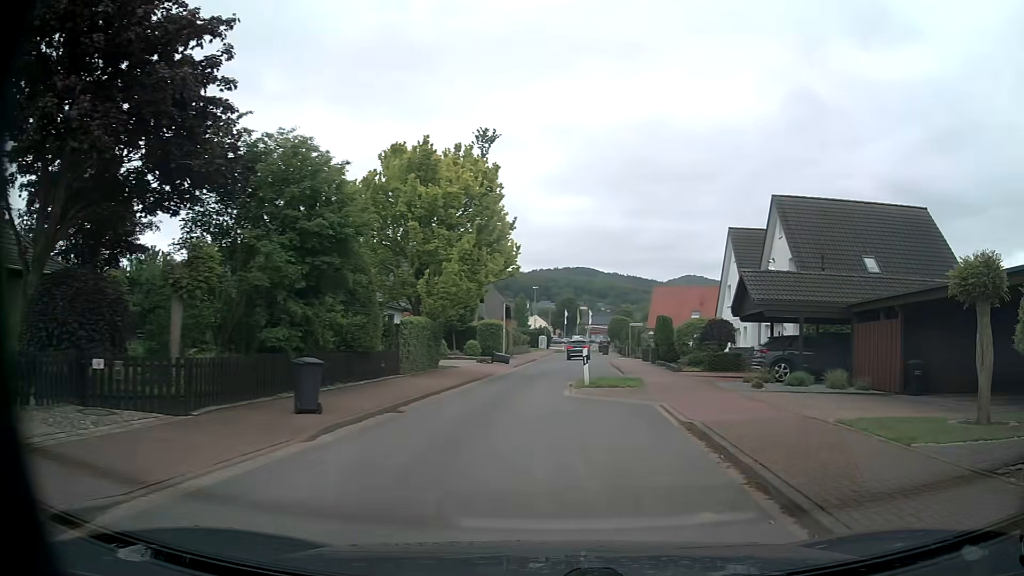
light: Day
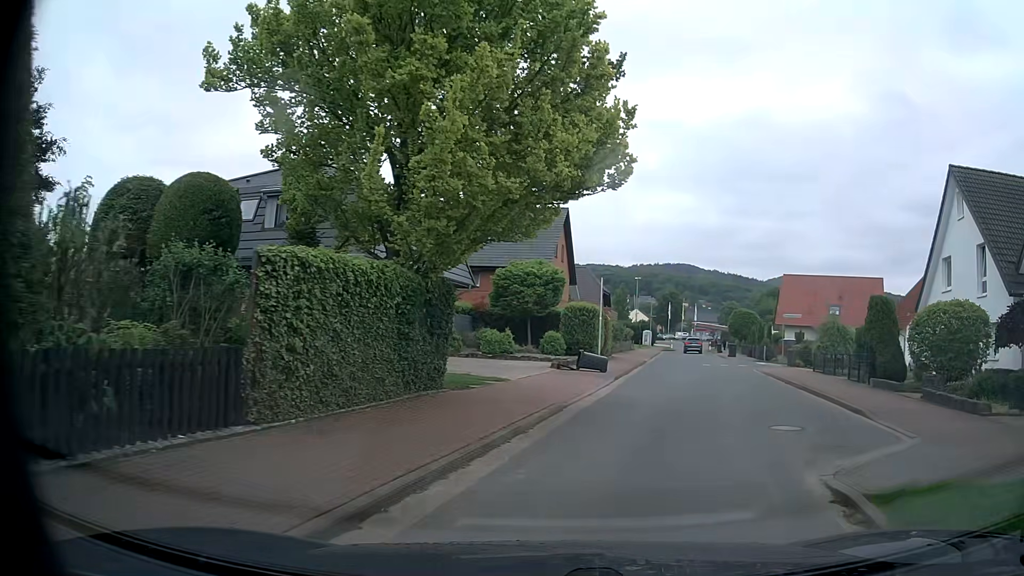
(-0.4, +16.6) m; -7°
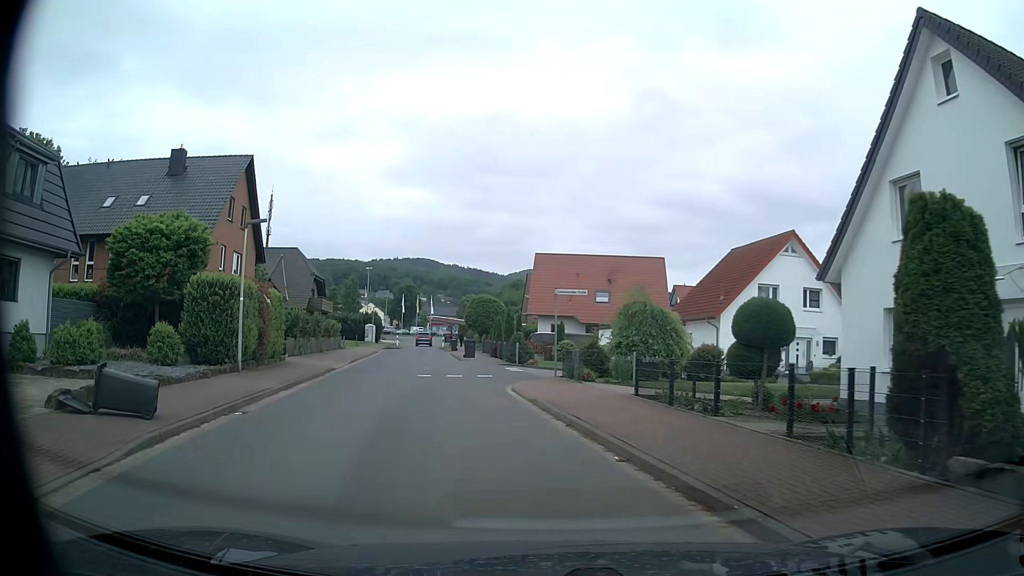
(+3.4, +14.3) m; +21°
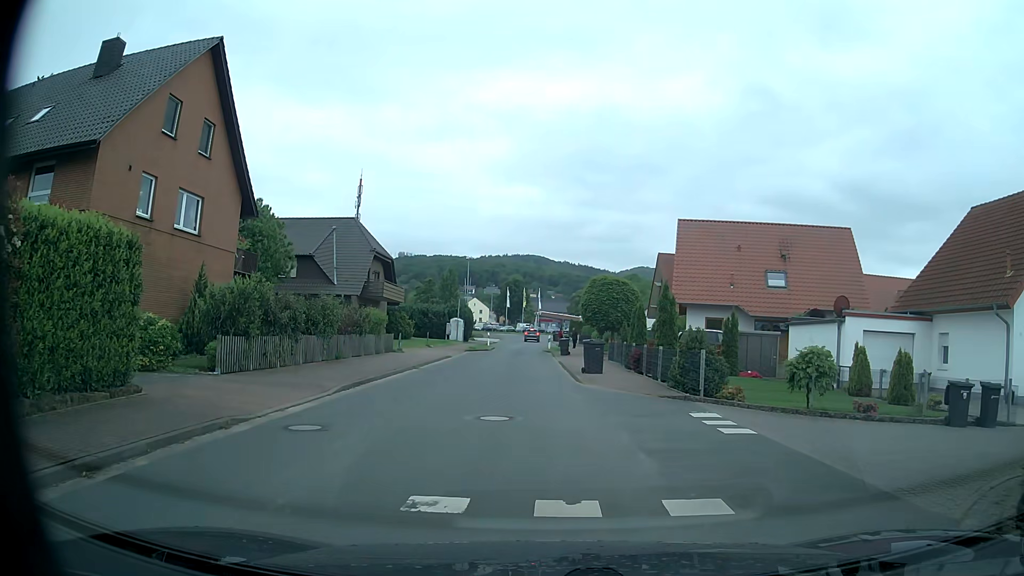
(-1.9, +16.8) m; -10°
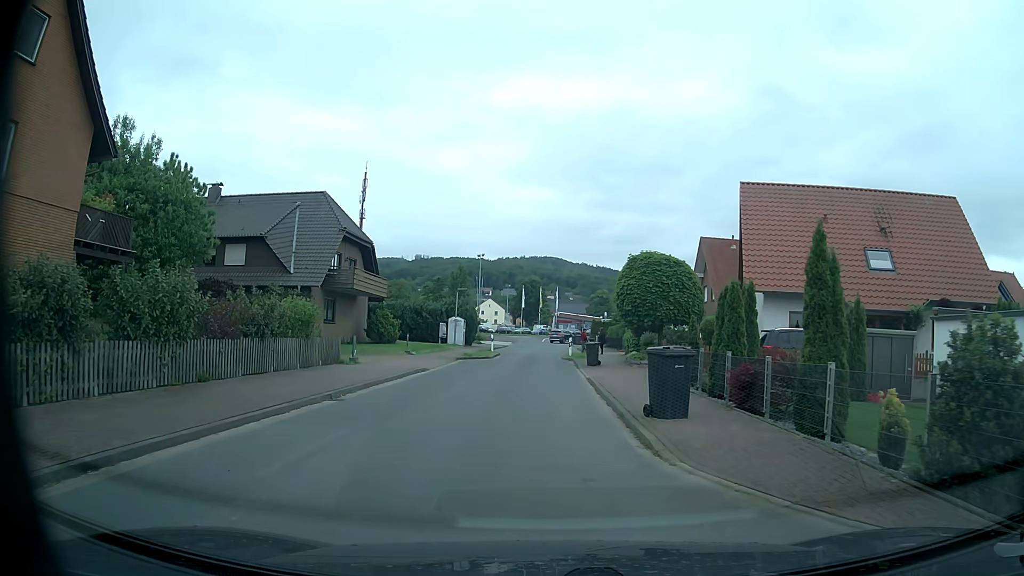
(+0.2, +11.6) m; -1°
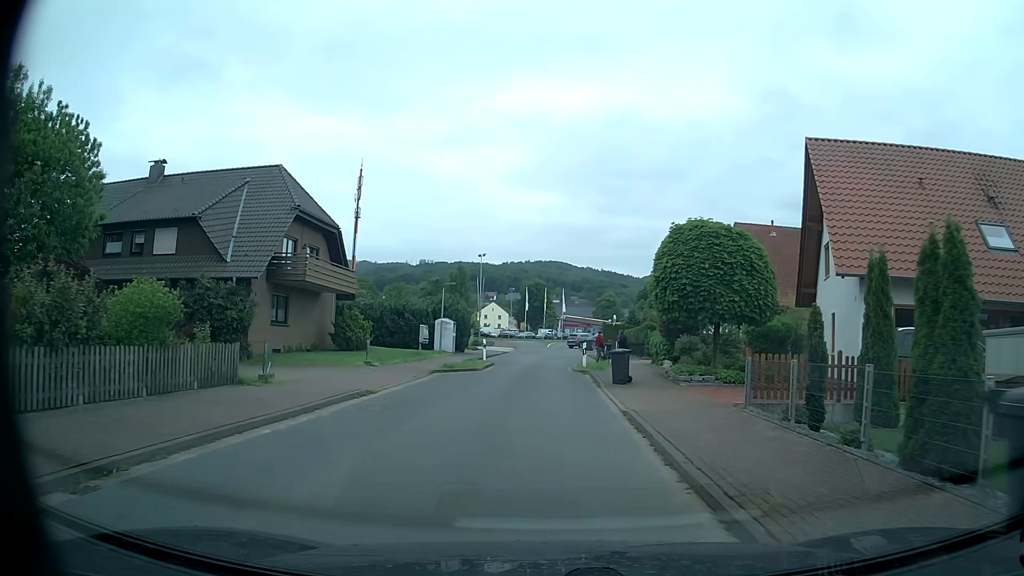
(0.0, +8.6) m; 0°
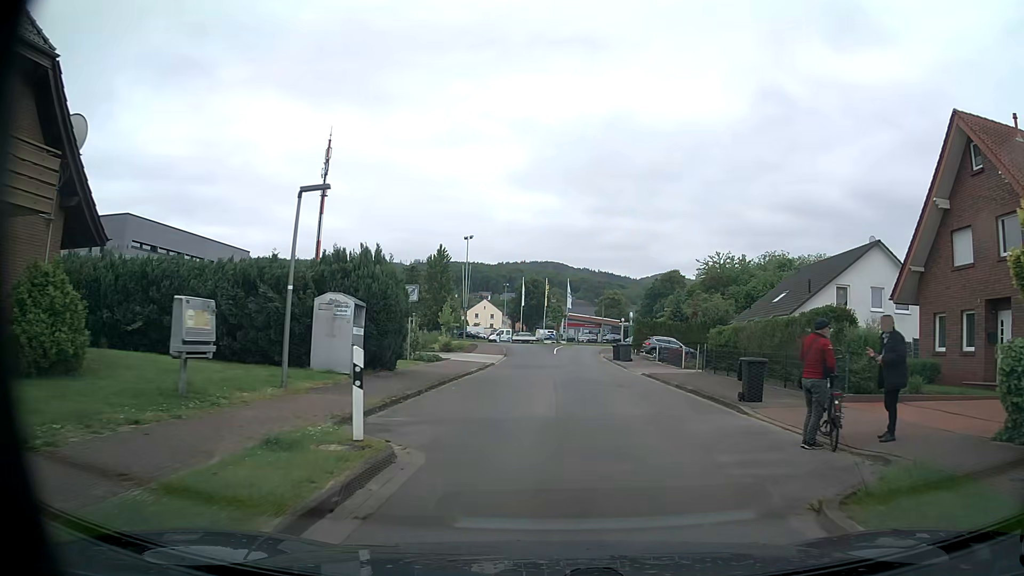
(-1.0, +25.1) m; 0°
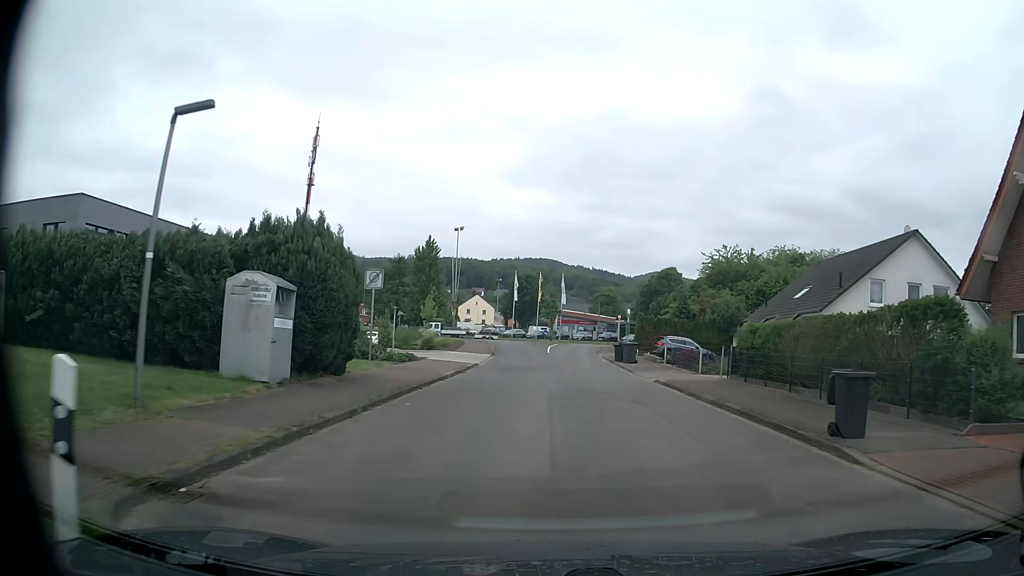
(+0.1, +5.1) m; +1°
(0, +10) (0, +20) (+1, +30) (+1, +40) (+2, +50) (+2, +60) (+3, +70) (+4, +80) (0, +88) (-10, +91) m
